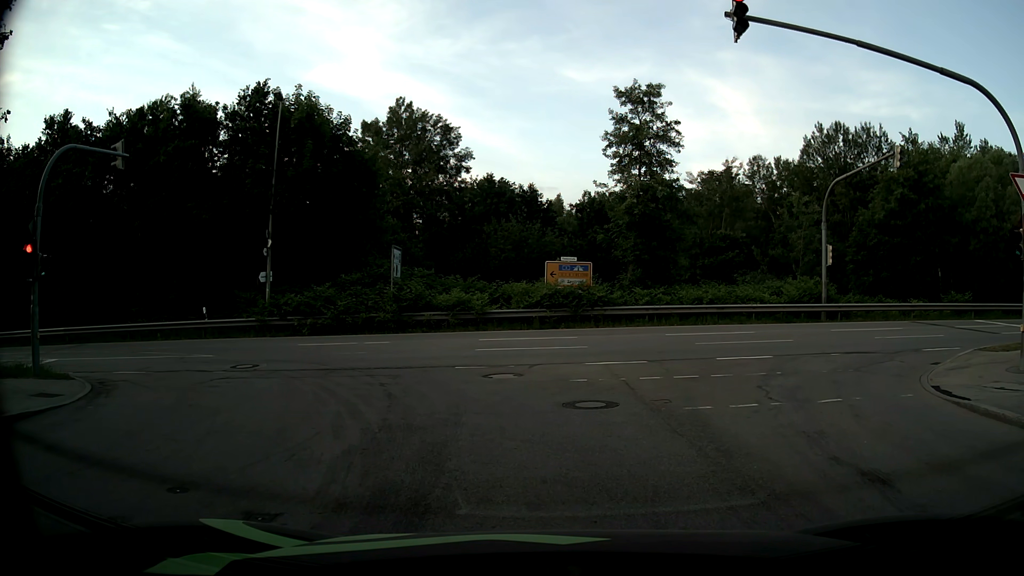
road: residential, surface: asphalt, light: Day
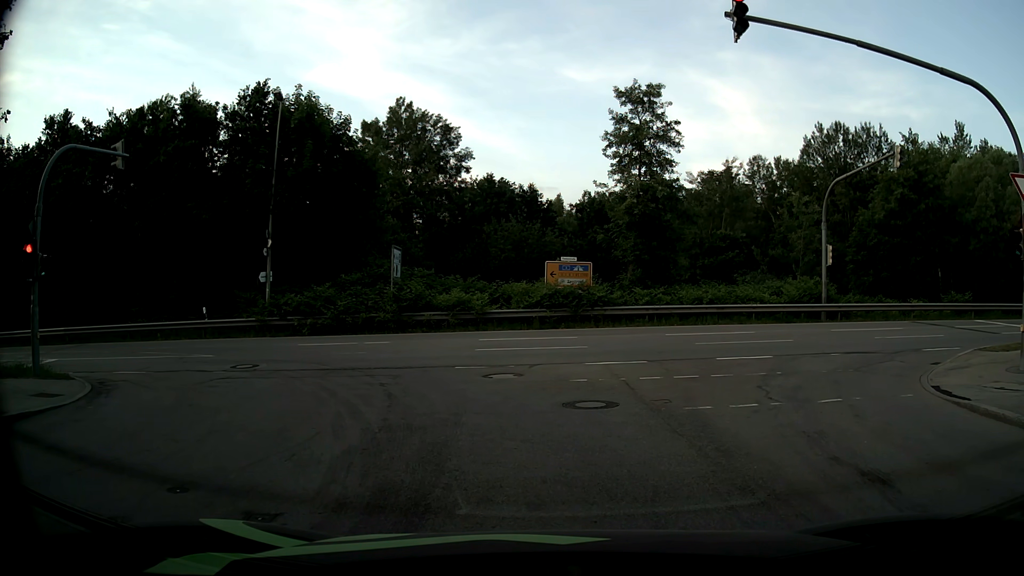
(0.0, 0.0) m; 0°
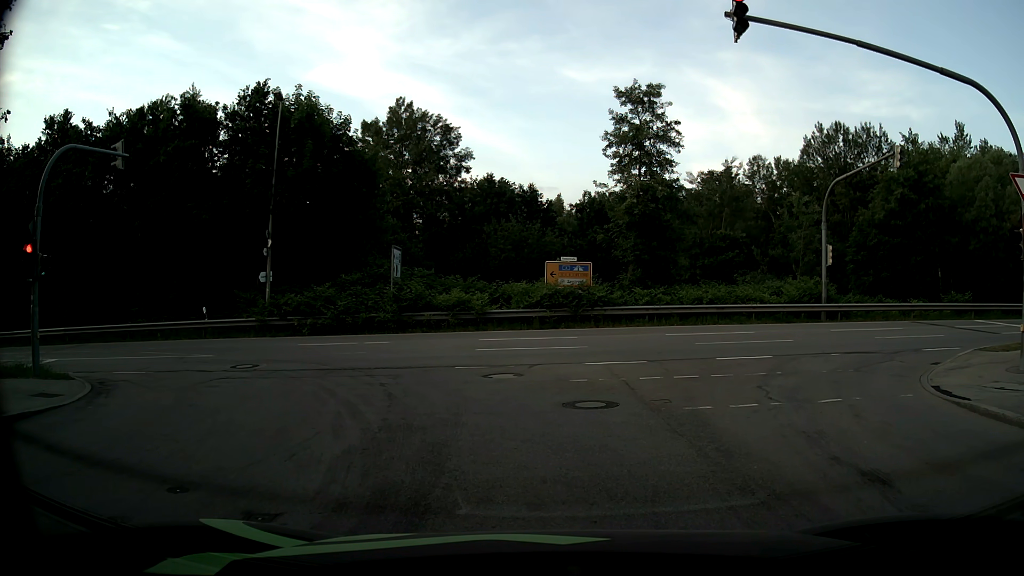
(0.0, 0.0) m; 0°
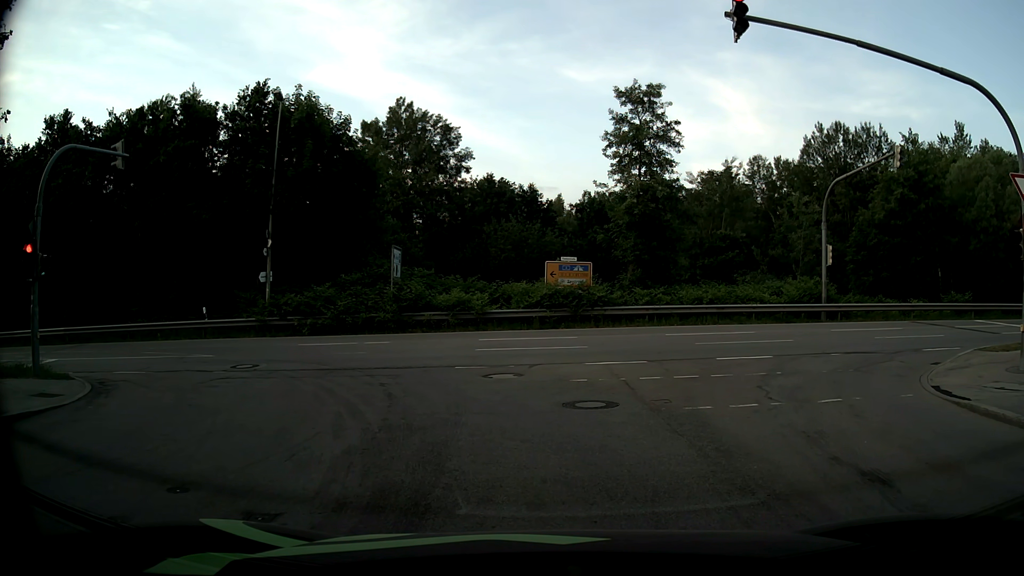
(0.0, 0.0) m; 0°
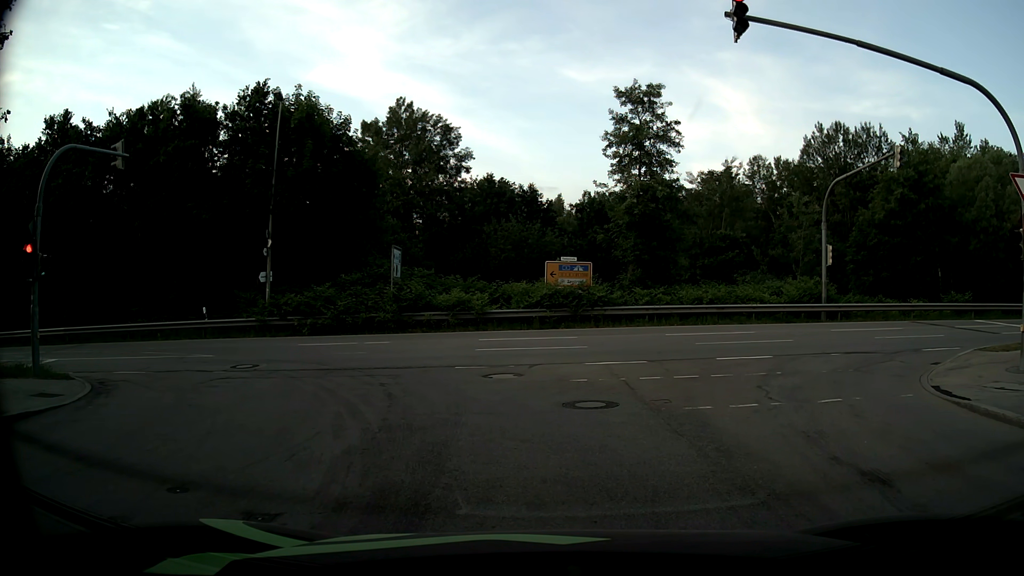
(0.0, 0.0) m; 0°
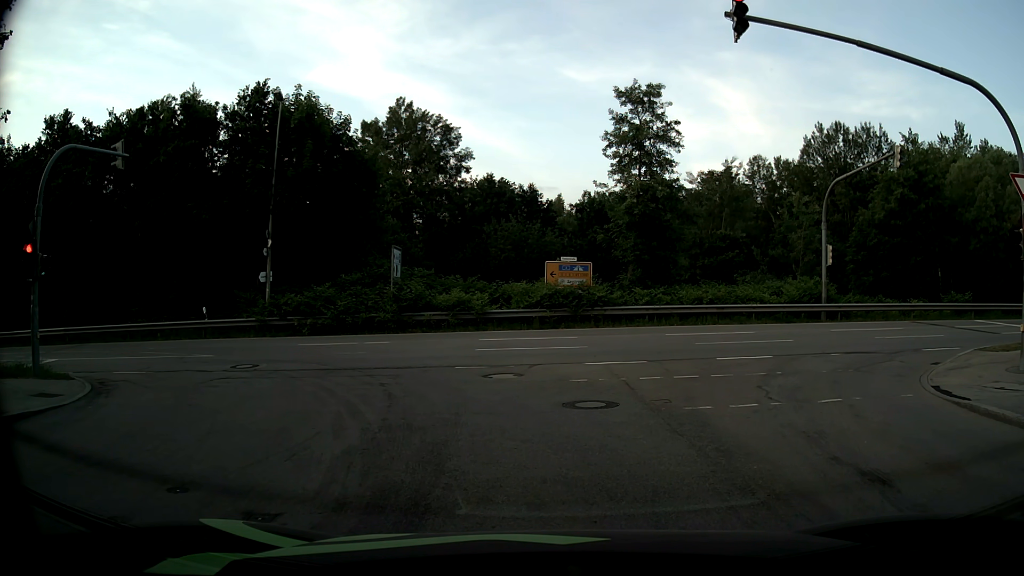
(0.0, 0.0) m; 0°
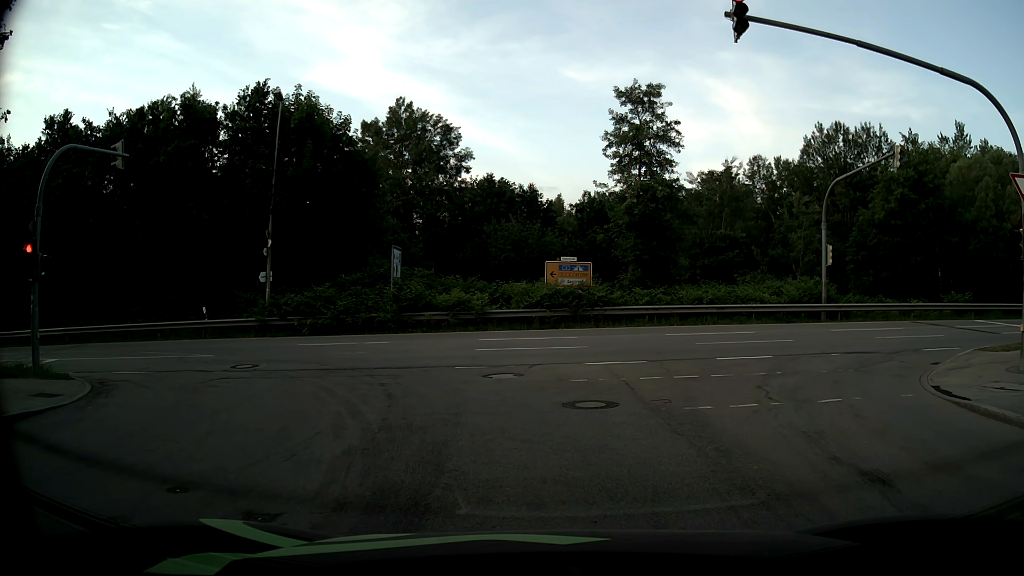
(0.0, 0.0) m; 0°
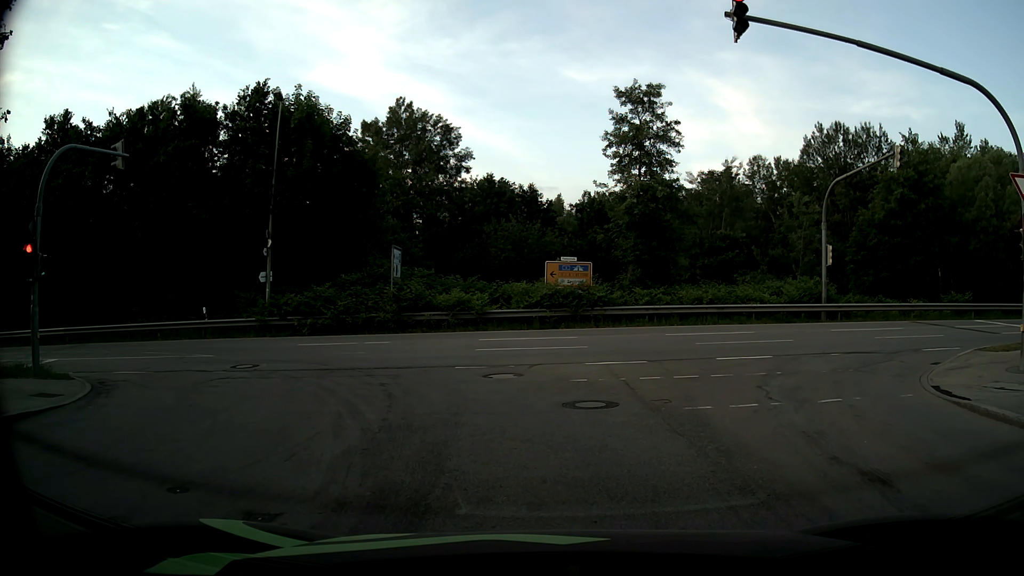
(0.0, 0.0) m; 0°
(-1, +10) (-6, +19) (-15, +23) (-24, +24) (-34, +23) (-44, +22) (-54, +21) (-64, +20) (-74, +19) (-84, +17) m
